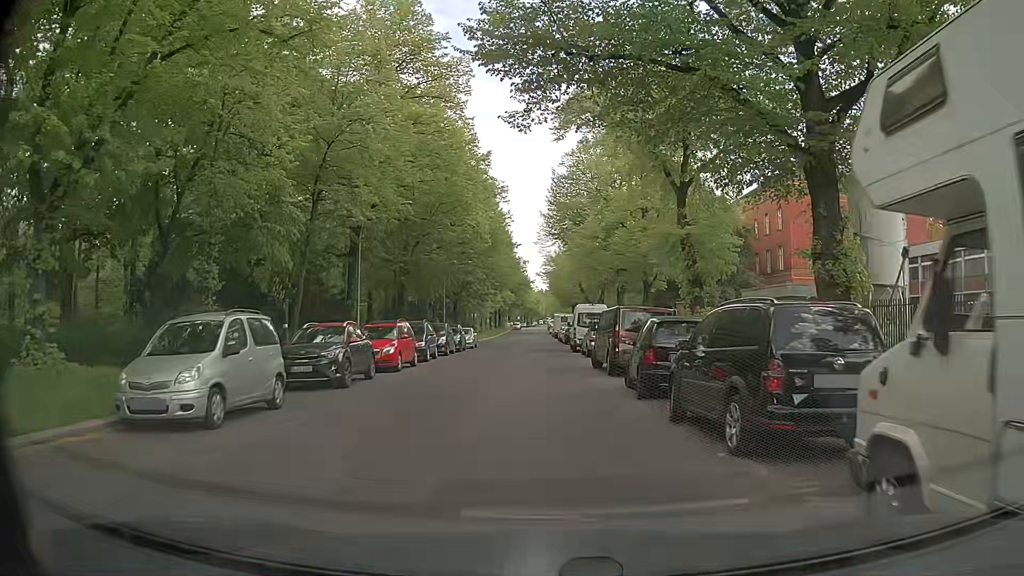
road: residential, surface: asphalt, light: Day
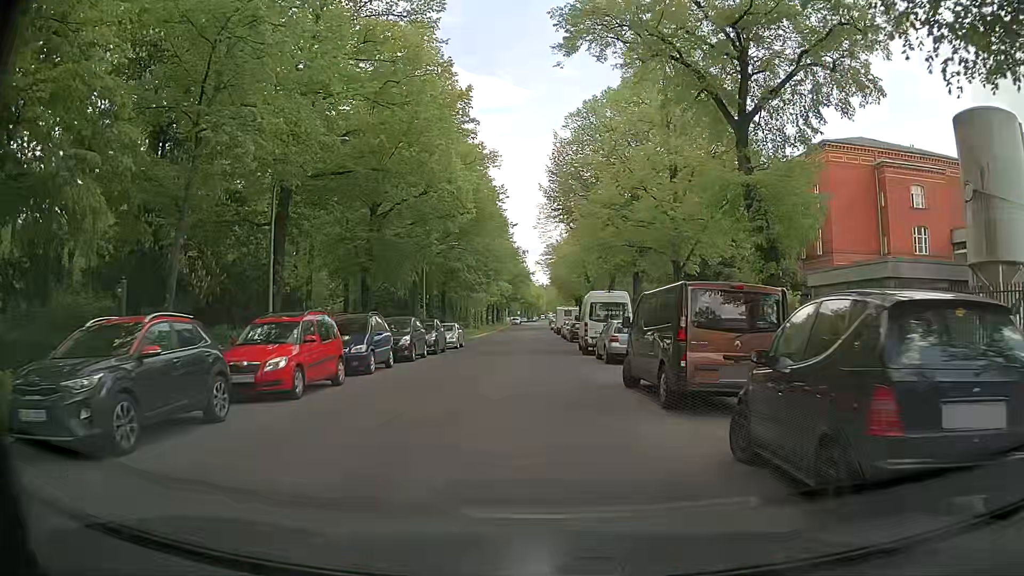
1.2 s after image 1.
(-0.1, +8.9) m; 0°
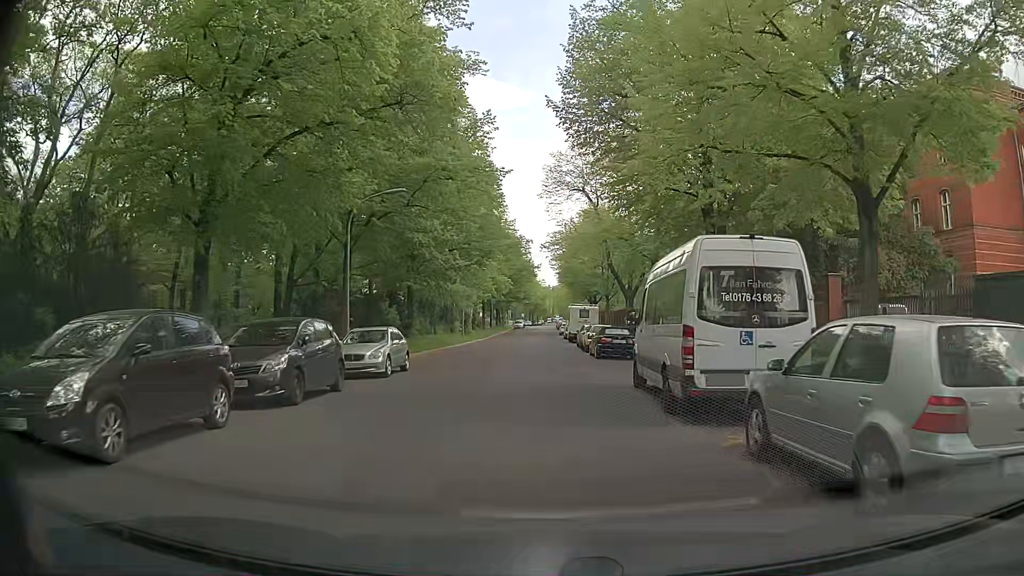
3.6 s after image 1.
(-0.3, +18.0) m; -1°
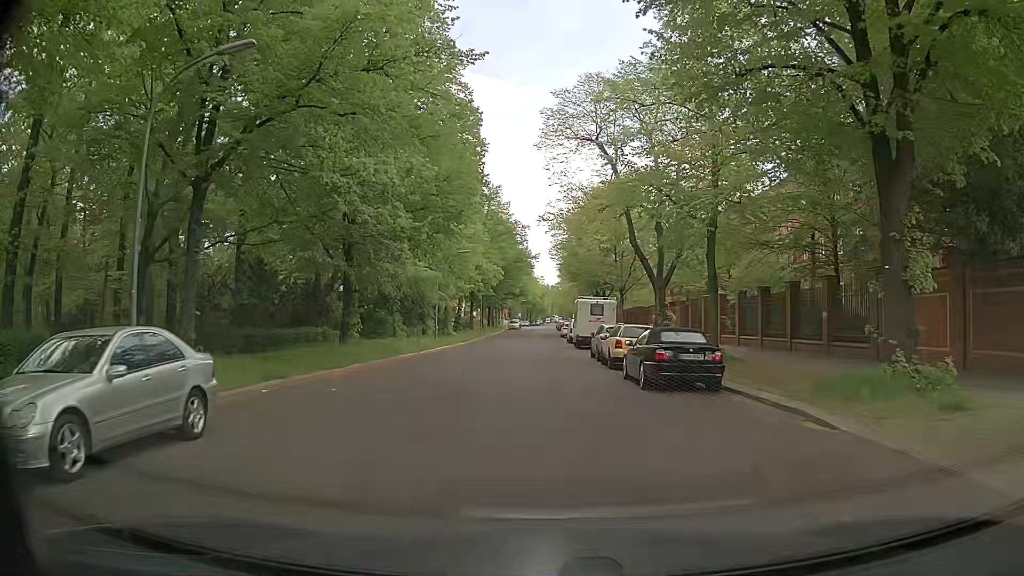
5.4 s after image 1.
(+0.1, +13.6) m; +1°
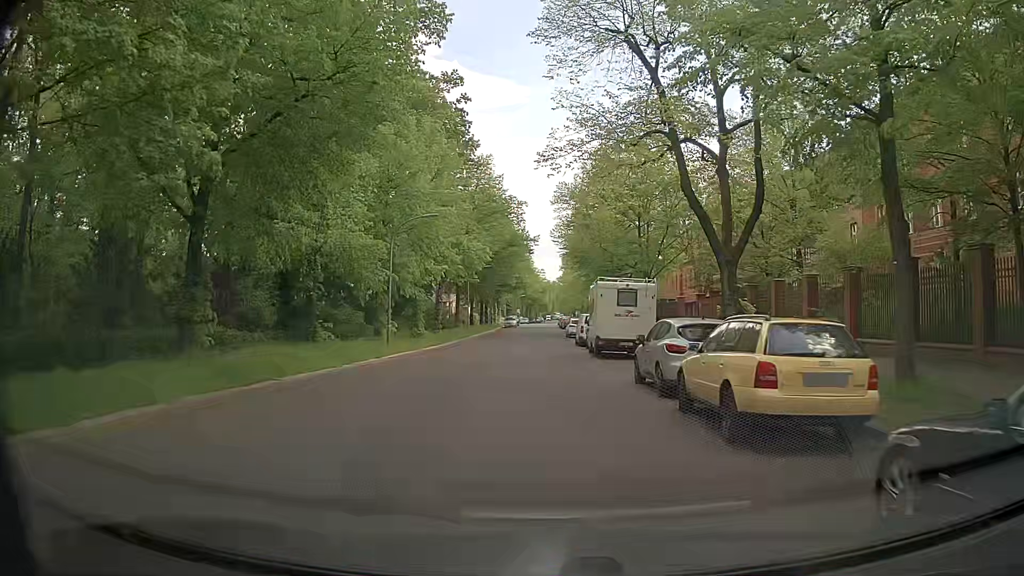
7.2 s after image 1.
(-0.2, +13.7) m; 0°
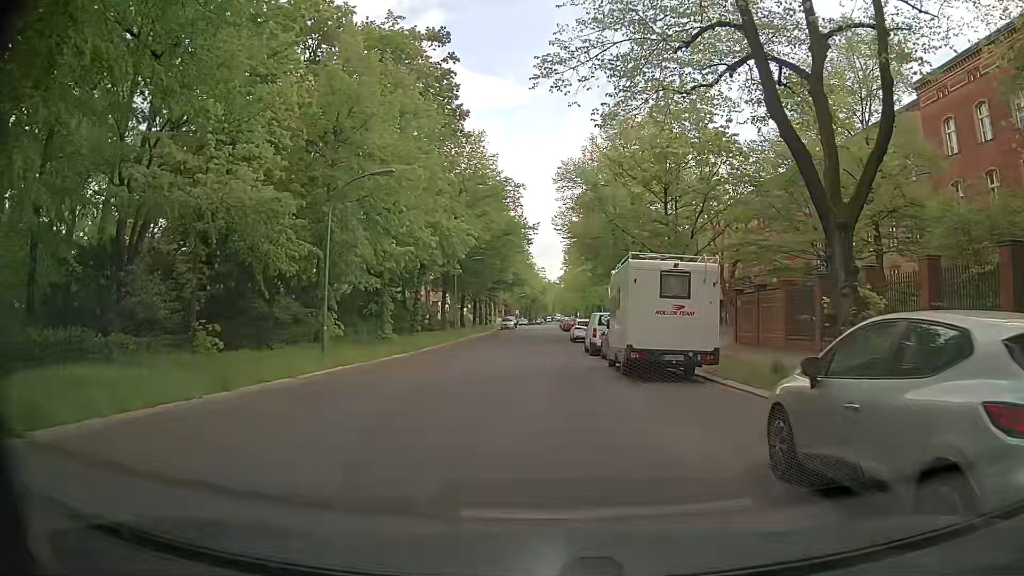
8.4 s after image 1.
(-0.1, +9.2) m; -1°
(0, +10) (0, +20) (0, +30) (+1, +40) (+1, +50) (+1, +60) (+1, +70) (+1, +80) (+2, +90) (+2, +100) m
